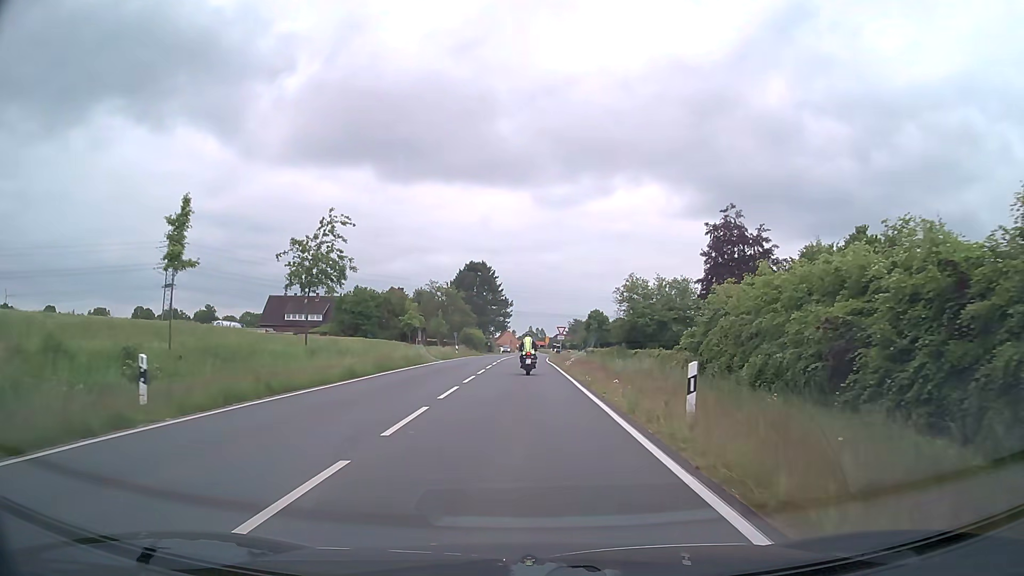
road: secondary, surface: asphalt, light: Day
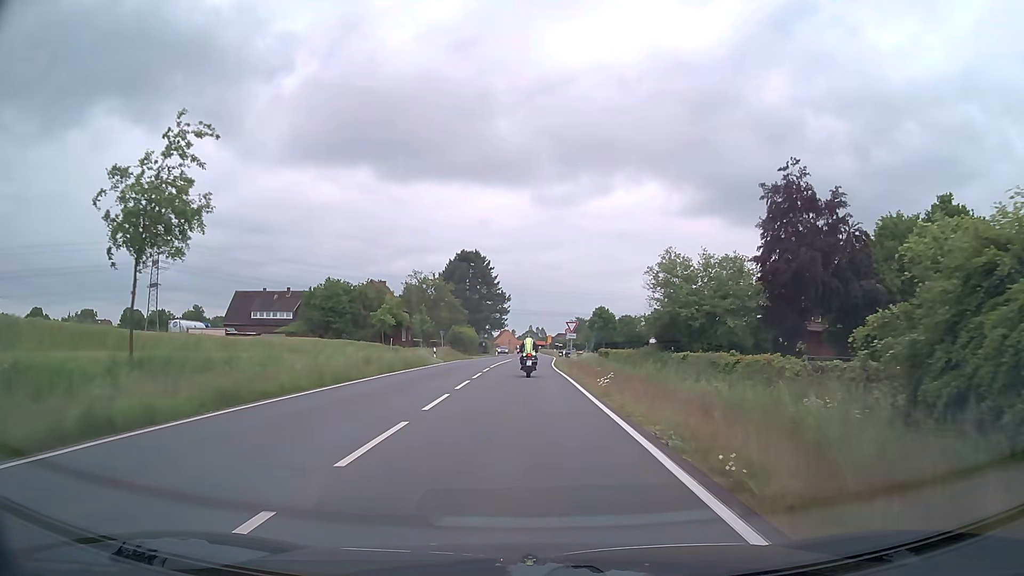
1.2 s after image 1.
(0.0, +14.4) m; 0°
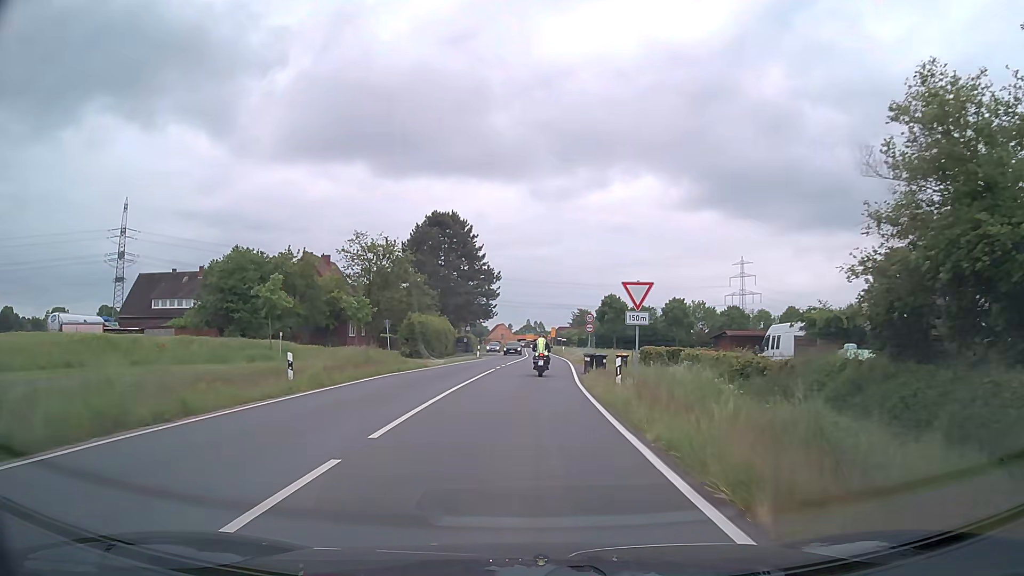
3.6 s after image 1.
(+0.1, +28.0) m; 0°
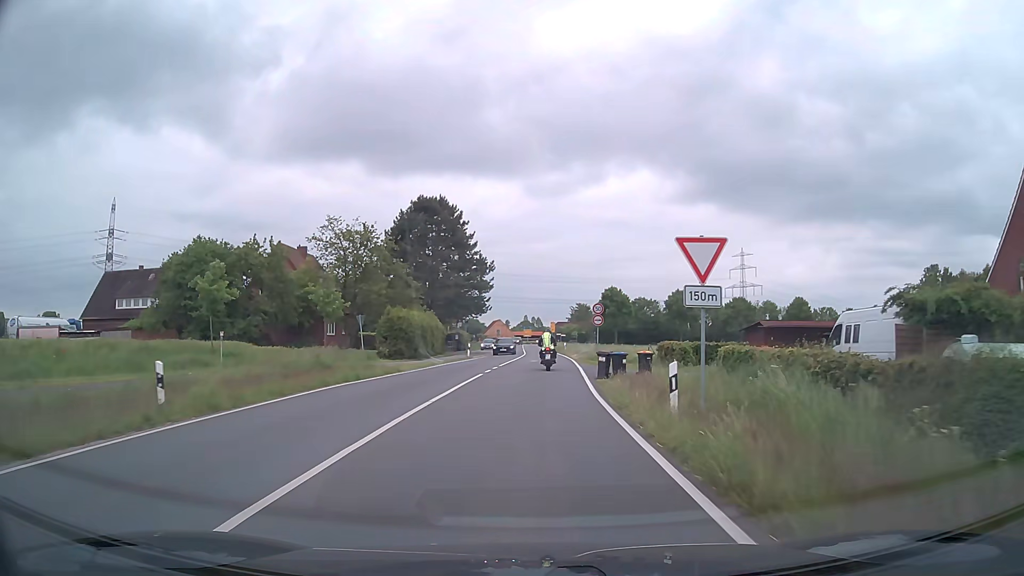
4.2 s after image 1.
(0.0, +6.9) m; 0°
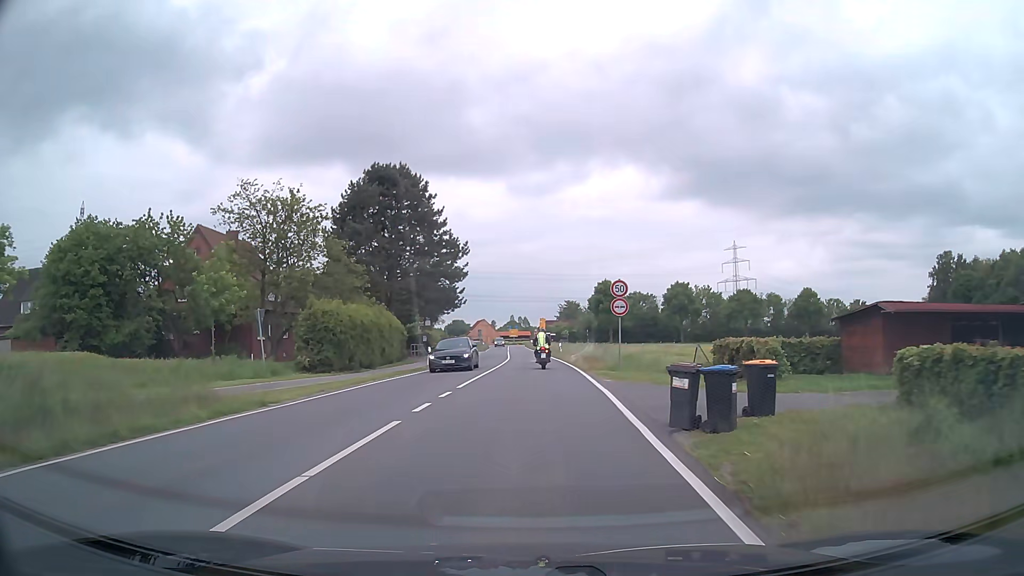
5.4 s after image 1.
(+0.1, +13.8) m; +1°
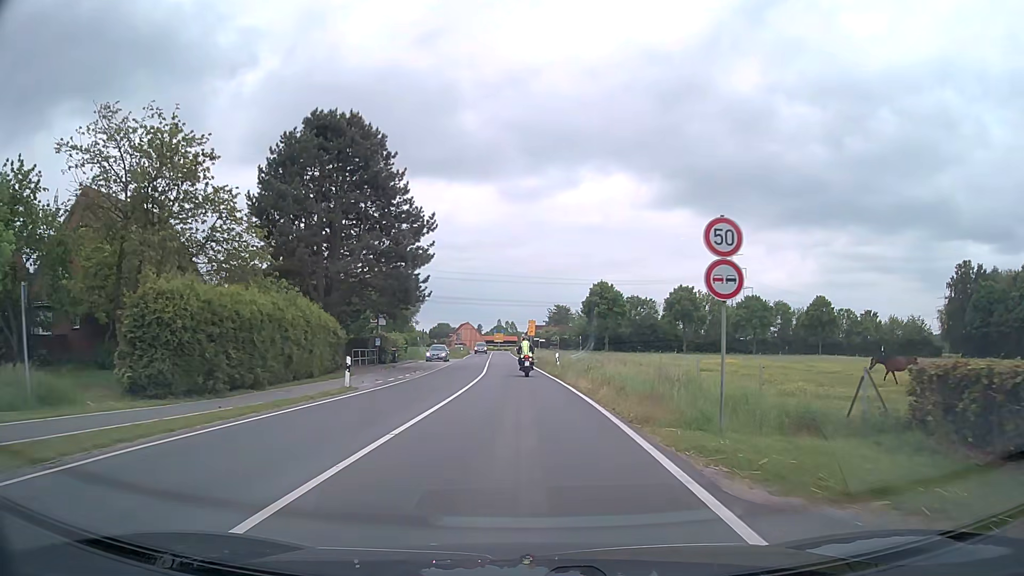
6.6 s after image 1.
(+0.1, +13.8) m; +1°
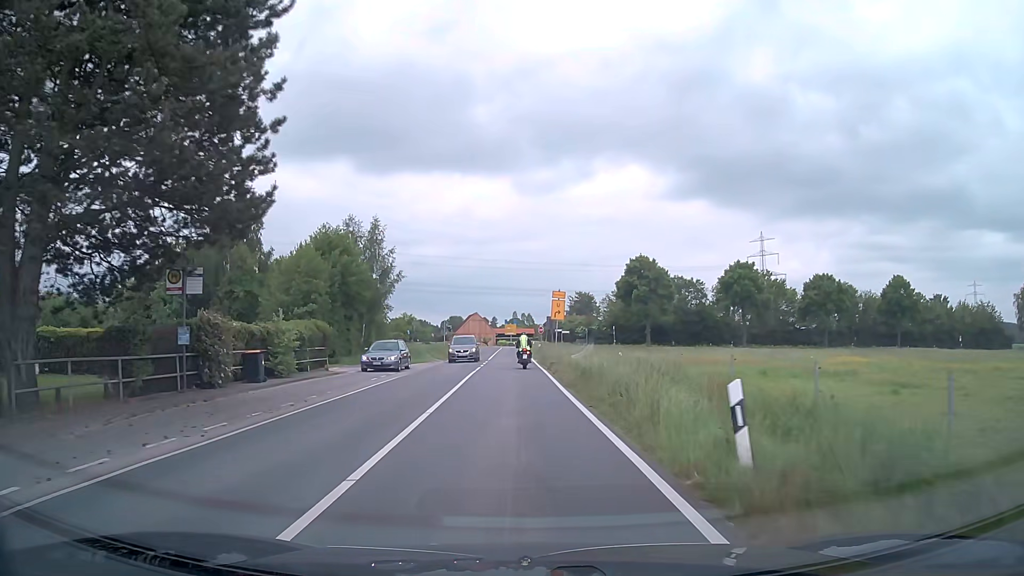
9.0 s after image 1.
(-0.1, +27.7) m; -1°
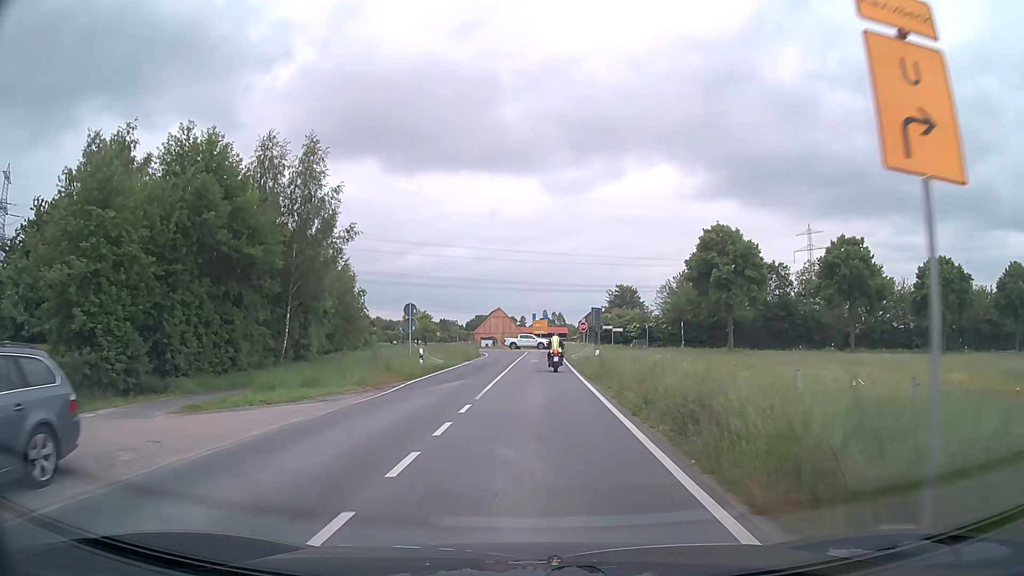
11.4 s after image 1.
(-0.6, +27.7) m; -3°
